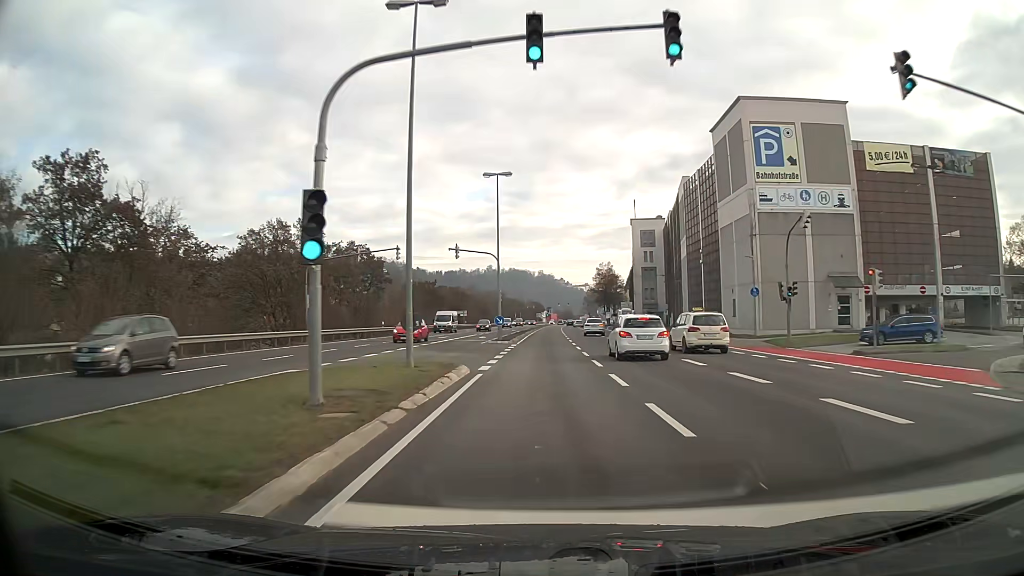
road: primary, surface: asphalt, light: Day
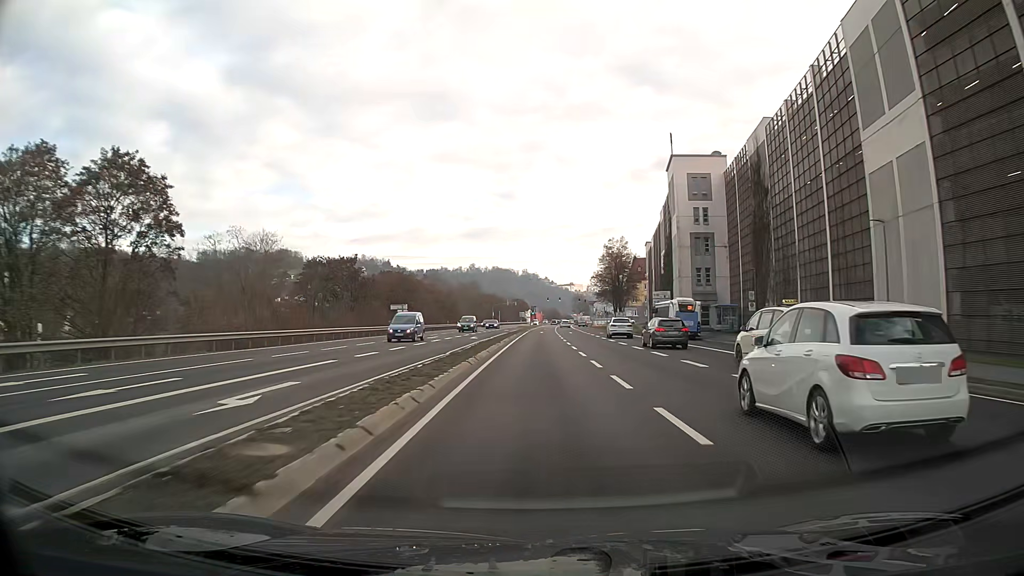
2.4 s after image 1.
(+0.5, +42.8) m; +1°
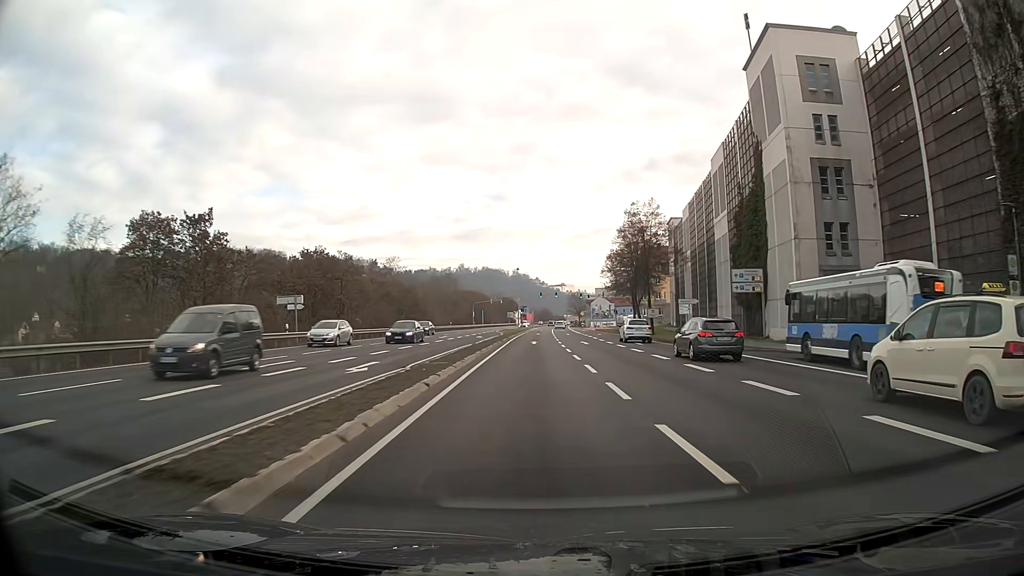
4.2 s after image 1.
(+0.1, +31.8) m; +1°
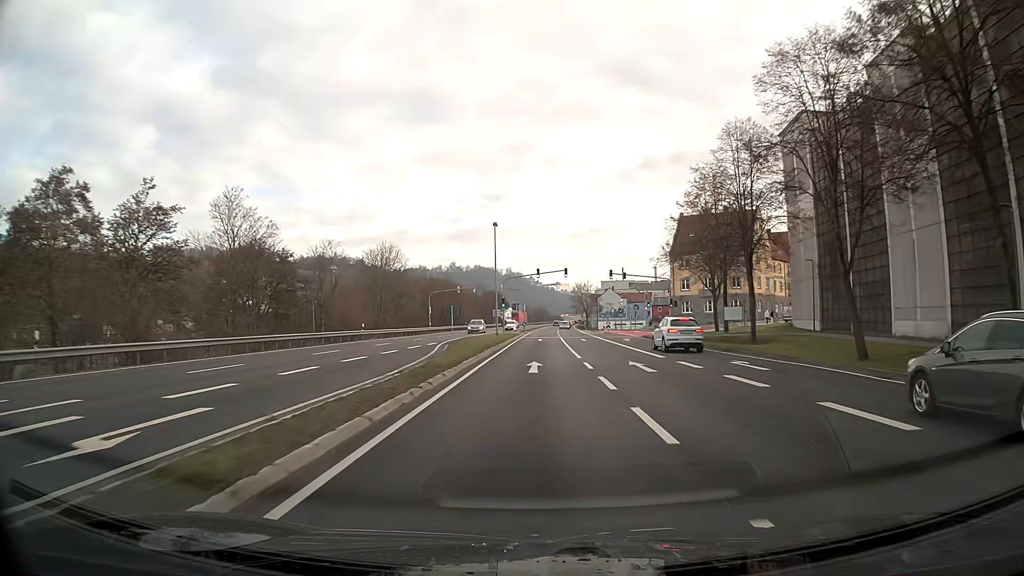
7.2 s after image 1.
(+0.3, +52.4) m; +1°
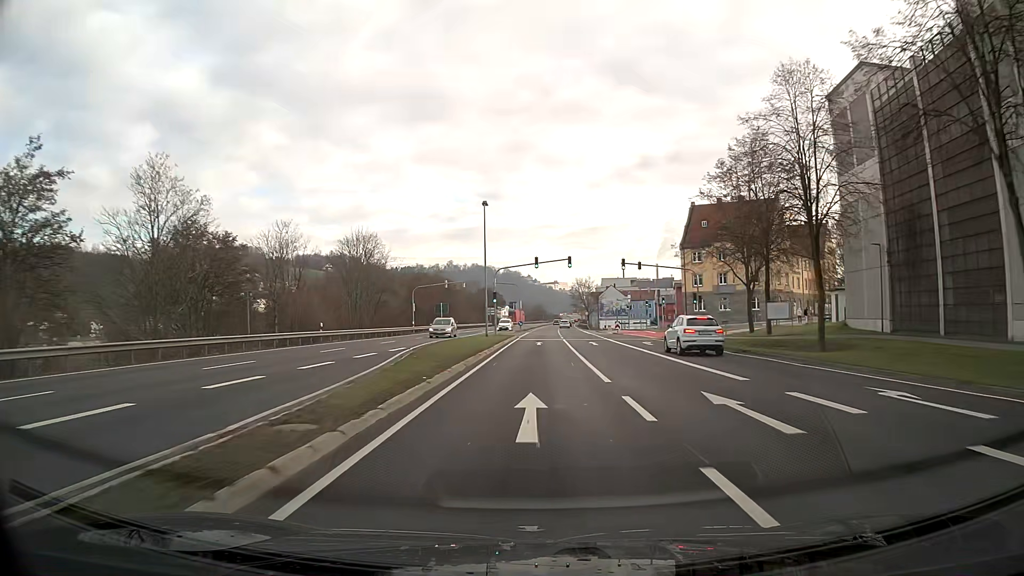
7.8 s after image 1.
(0.0, +10.4) m; 0°
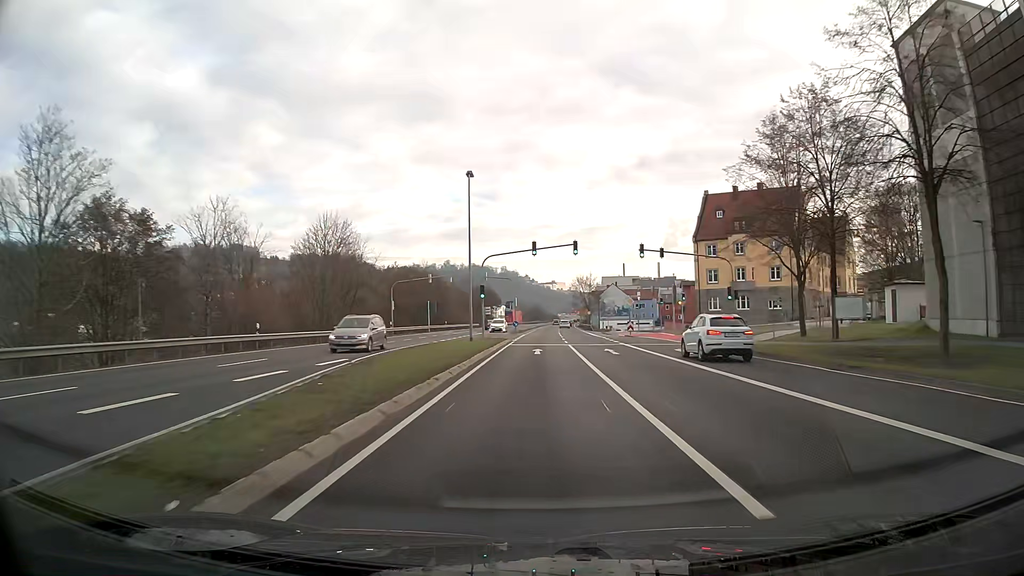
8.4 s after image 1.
(0.0, +10.4) m; 0°
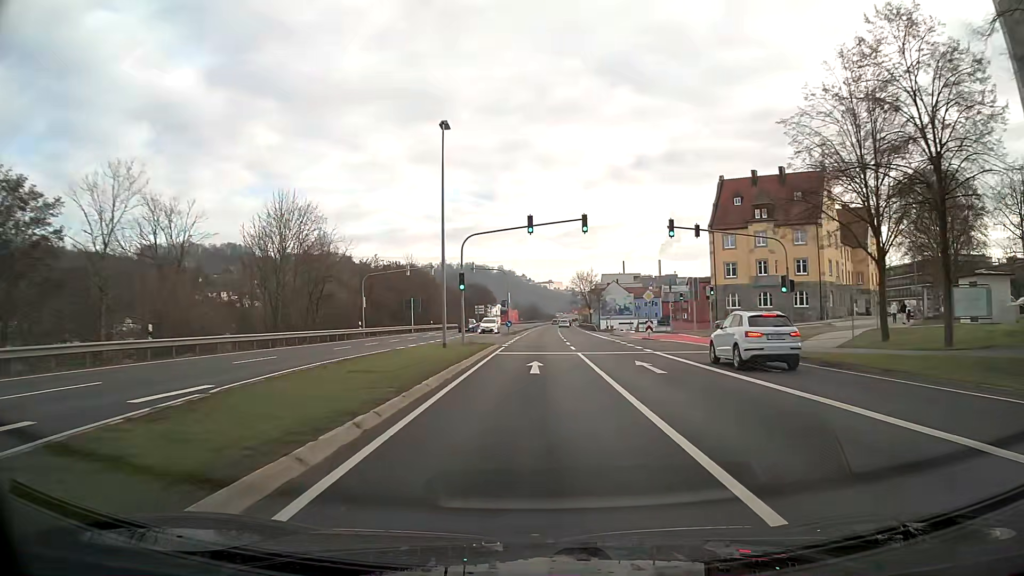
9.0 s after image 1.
(0.0, +10.5) m; 0°
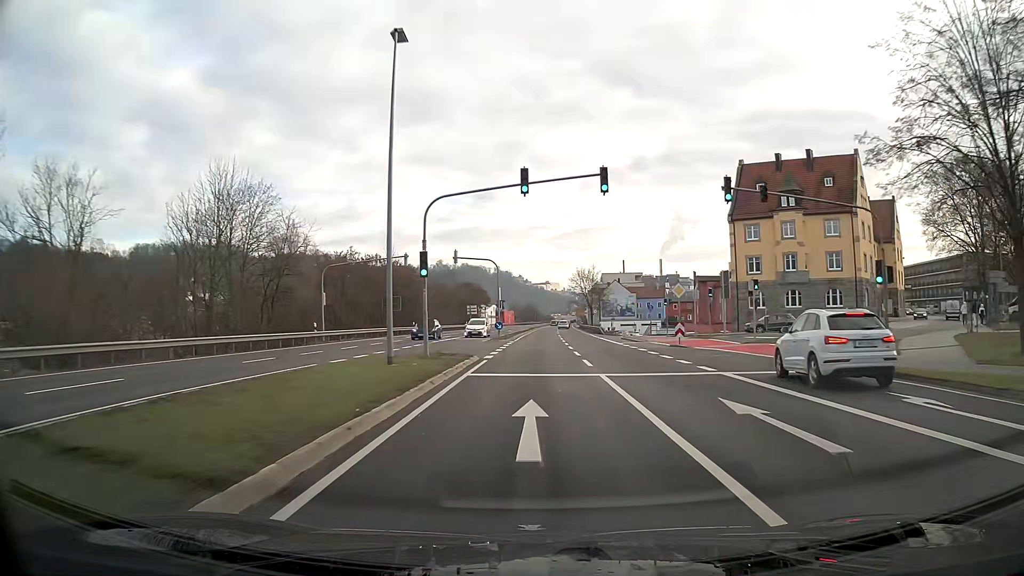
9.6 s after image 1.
(0.0, +10.5) m; 0°
